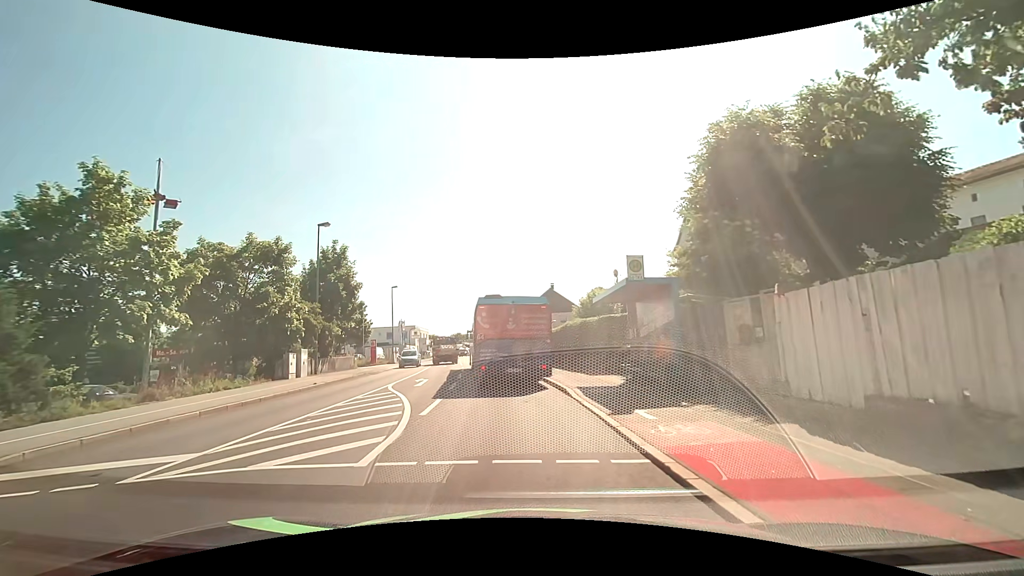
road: tertiary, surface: asphalt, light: Day
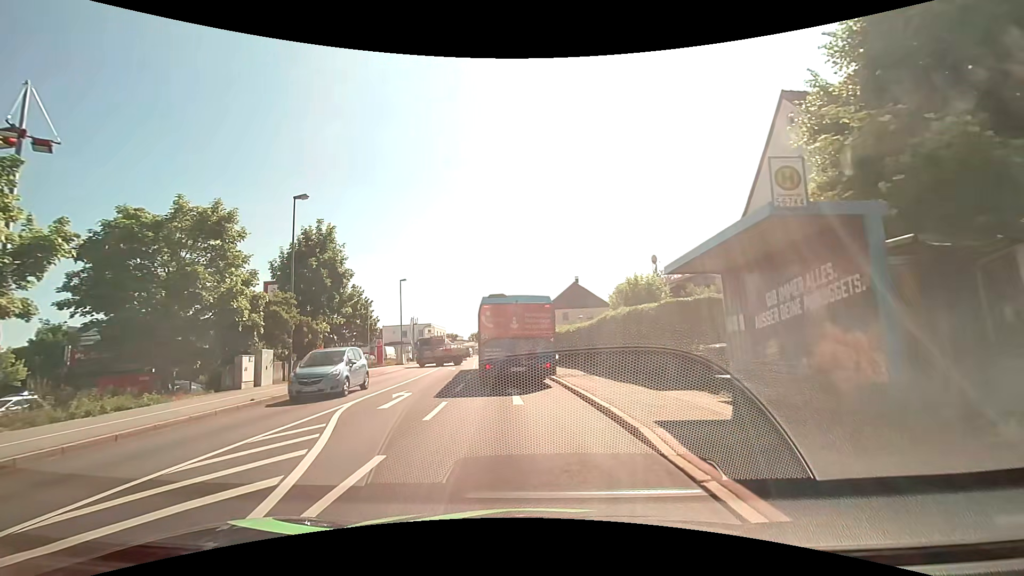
(-0.1, +7.1) m; -2°
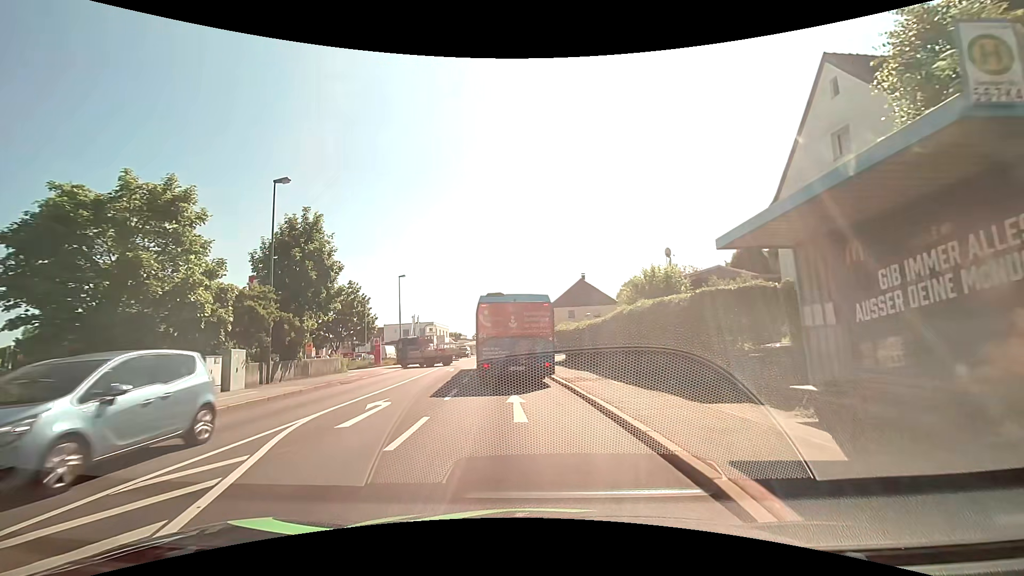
(0.0, +2.8) m; 0°
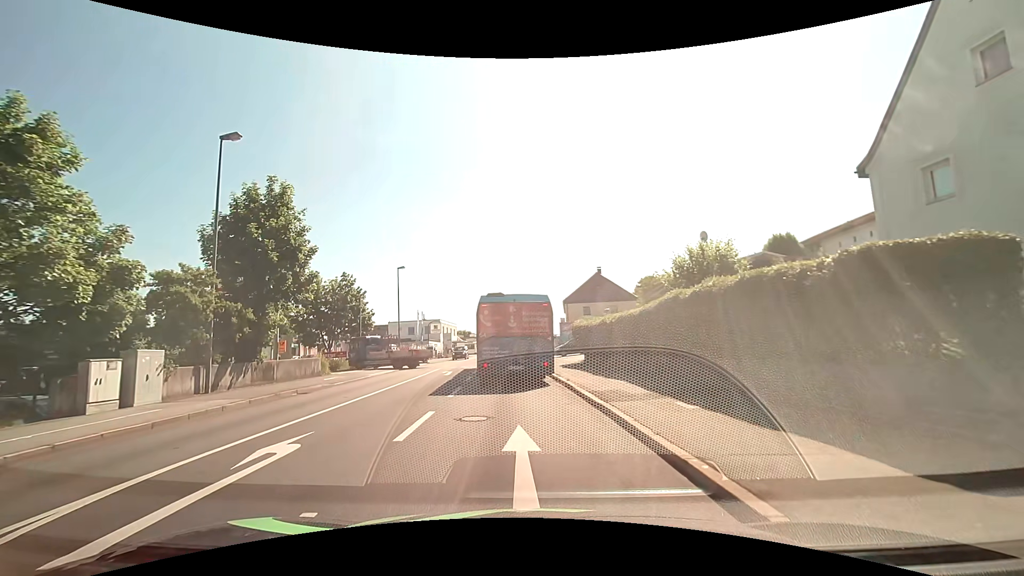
(-0.1, +5.5) m; -1°
(0, +10) (-1, +20) (-2, +30) (-2, +40) (-3, +50) (-4, +60) (-4, +70) (-4, +80) (-4, +90) (-4, +100) m
